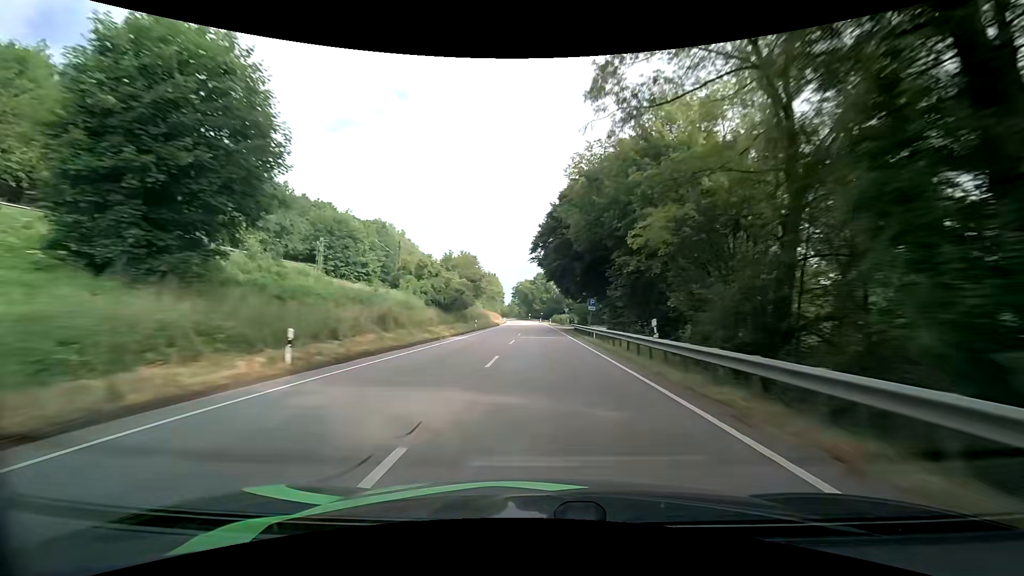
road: primary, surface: asphalt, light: Day
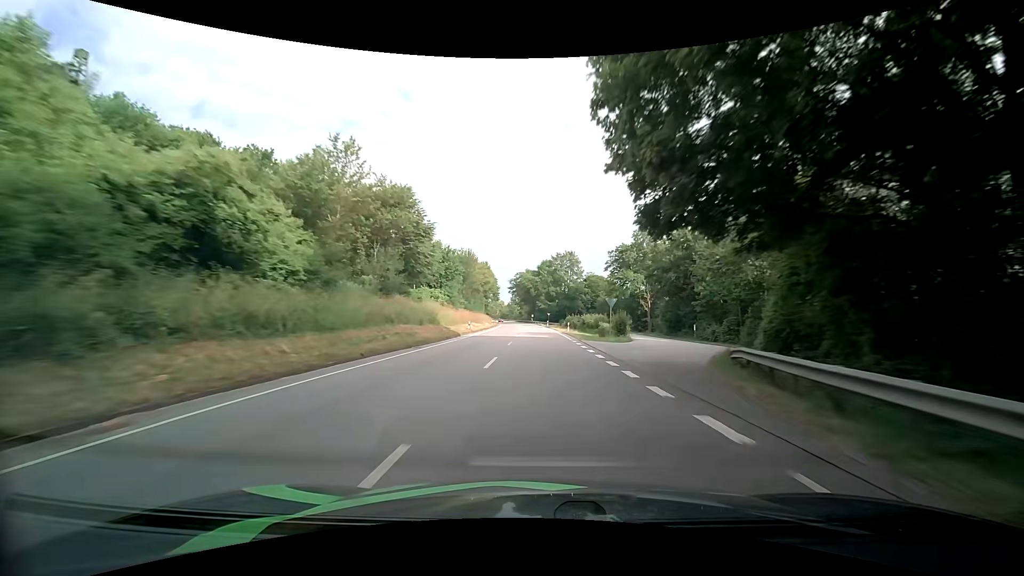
(+0.1, +48.9) m; -1°
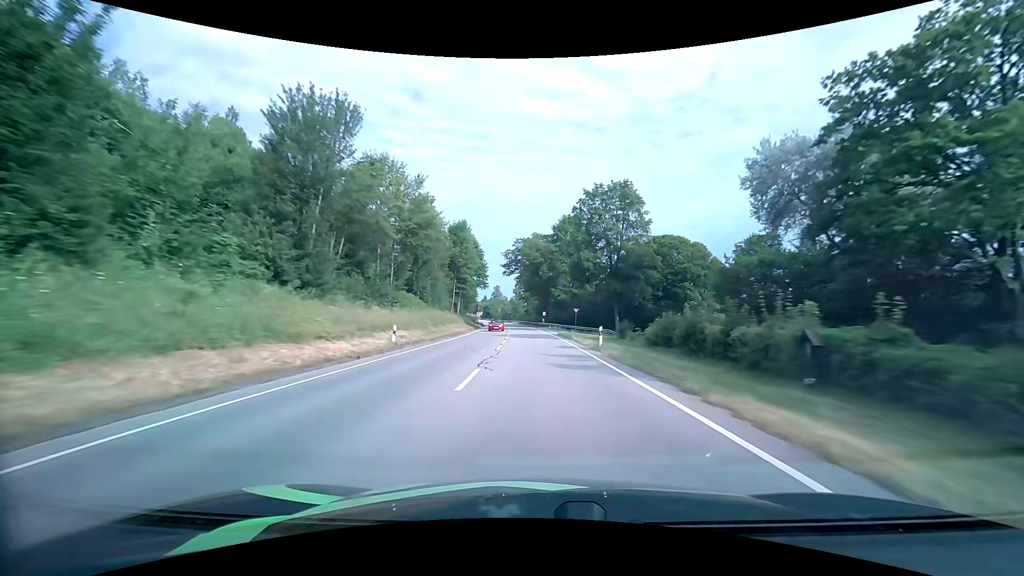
(-0.2, +65.6) m; -1°
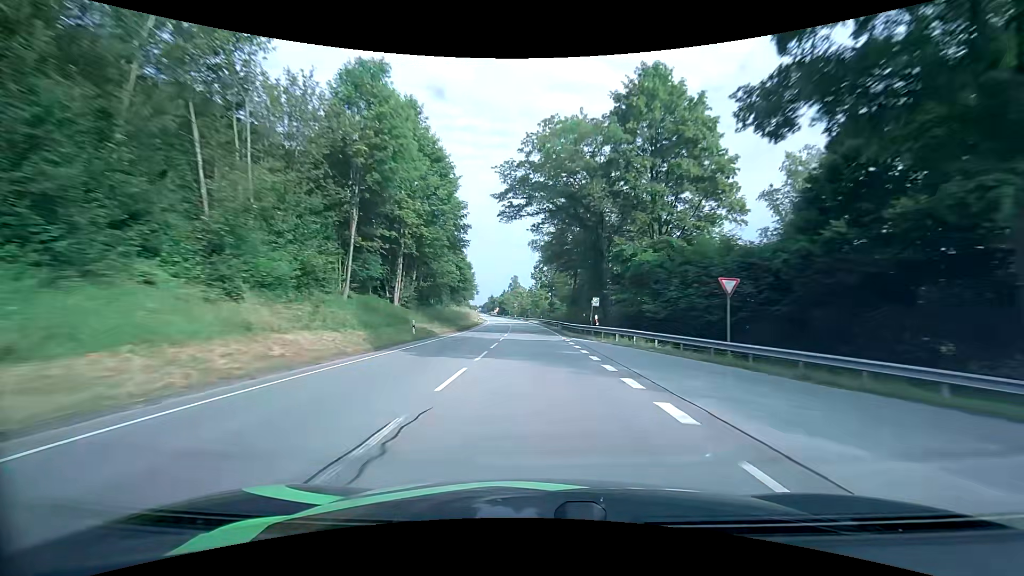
(-1.1, +49.6) m; -3°
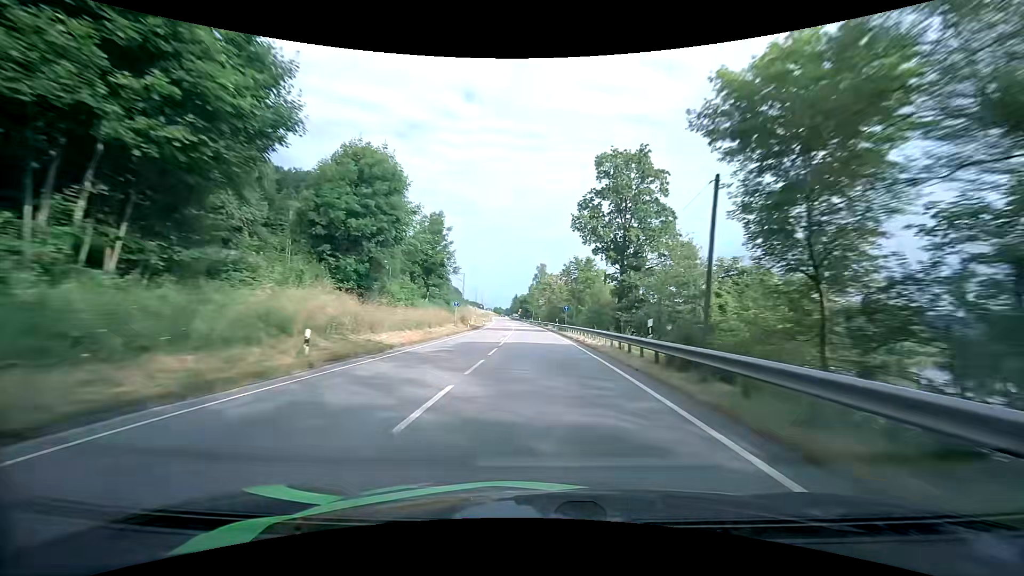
(-2.0, +64.3) m; -4°
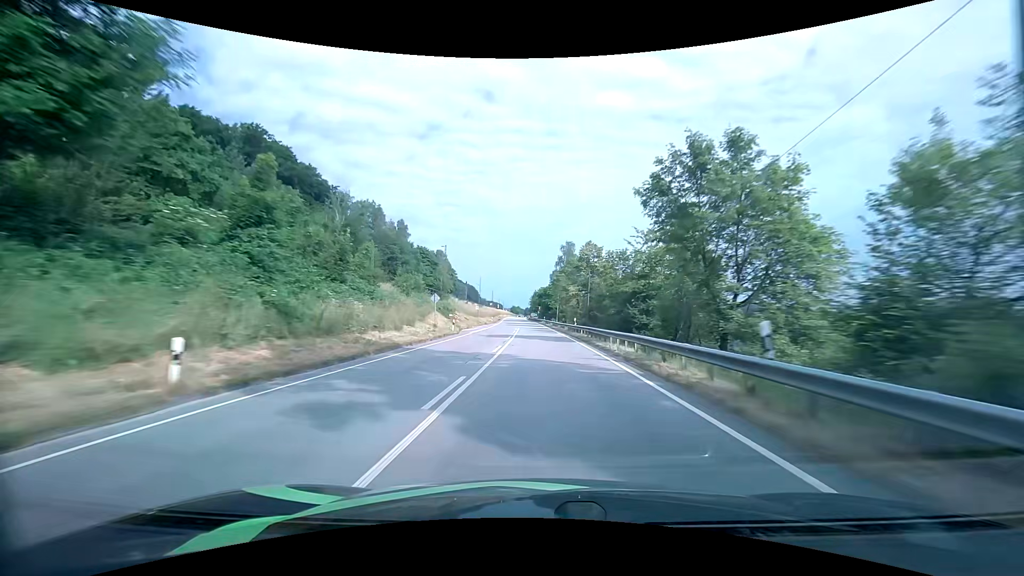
(-0.6, +47.6) m; -2°
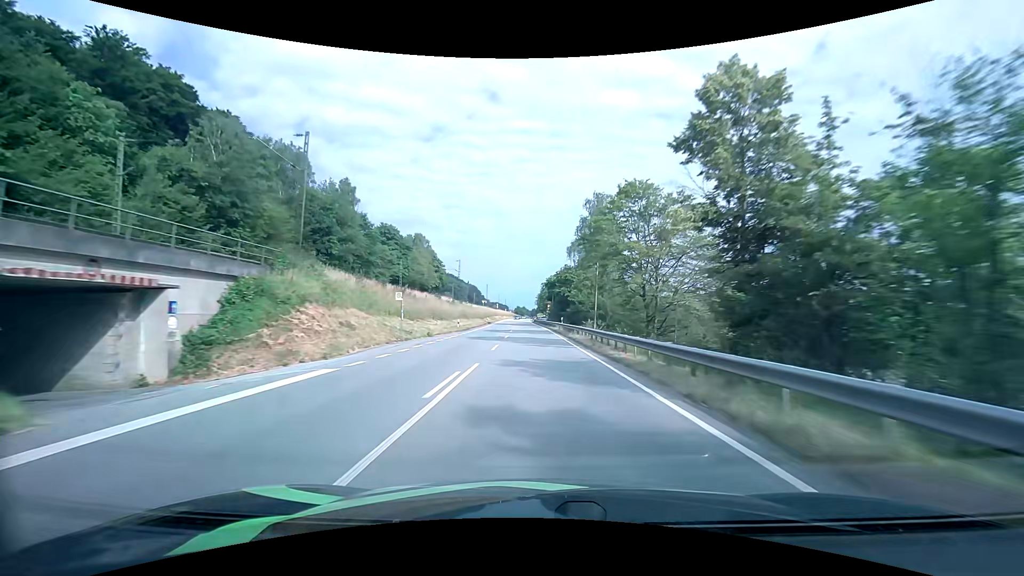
(-0.5, +48.0) m; -1°
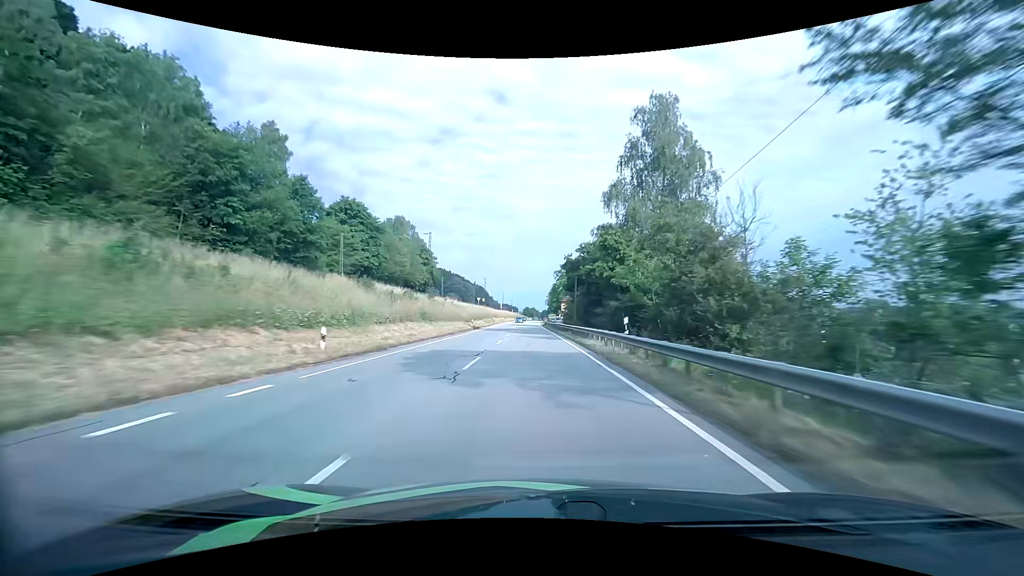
(-0.2, +32.3) m; -1°
(0, +10) (0, +20) (0, +30) (-1, +40) (-1, +50) (-1, +60) (-1, +70) (-2, +80) (-2, +90) (-2, +100) m
